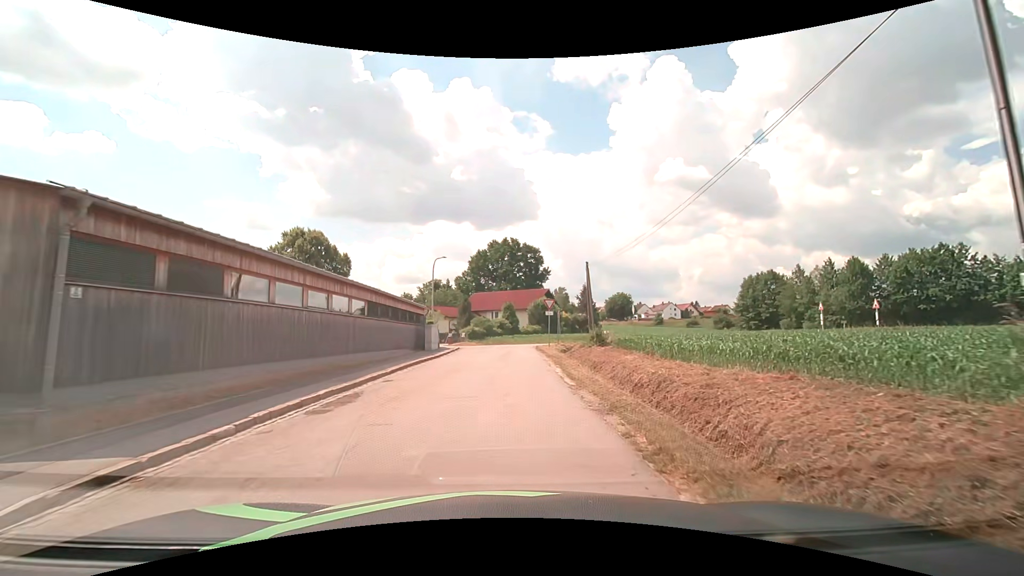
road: tertiary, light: Day
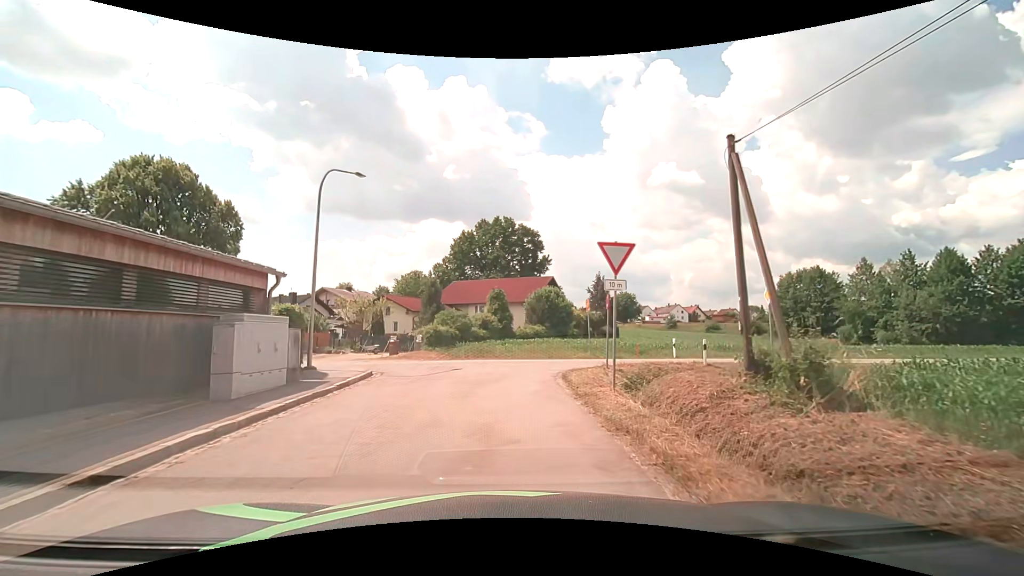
(+0.6, +22.3) m; +2°
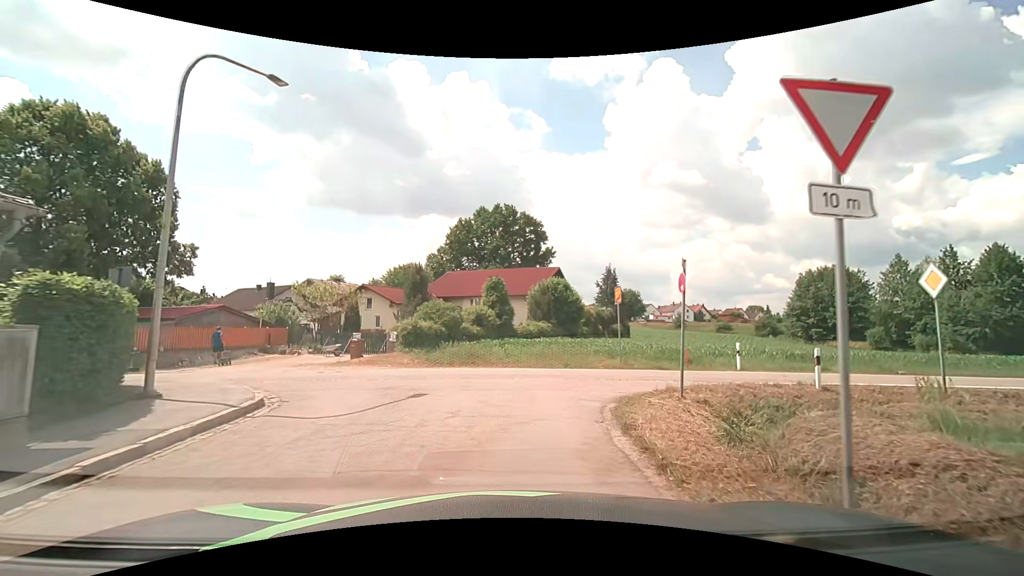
(0.0, +7.2) m; +1°
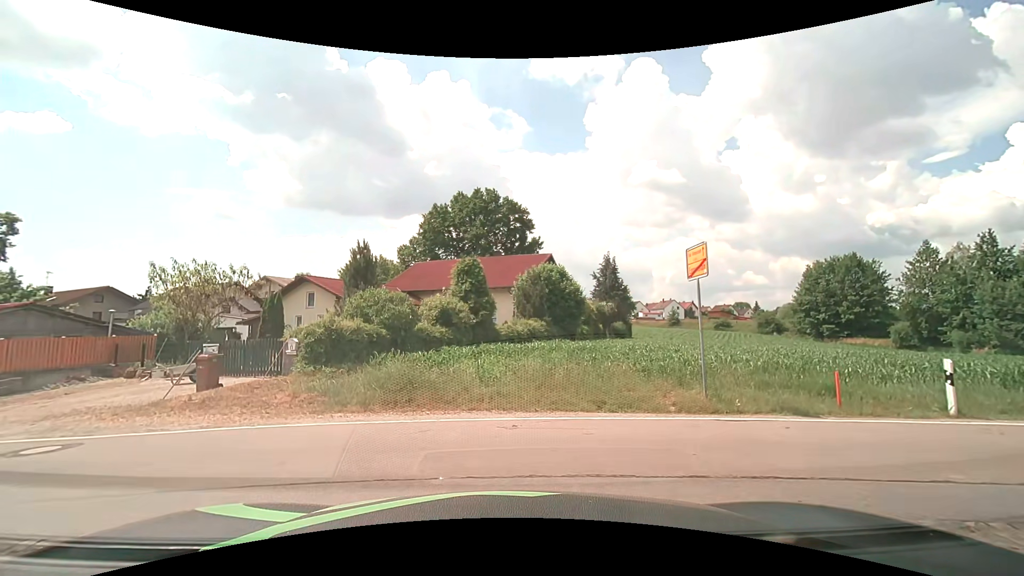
(+0.1, +9.6) m; +1°
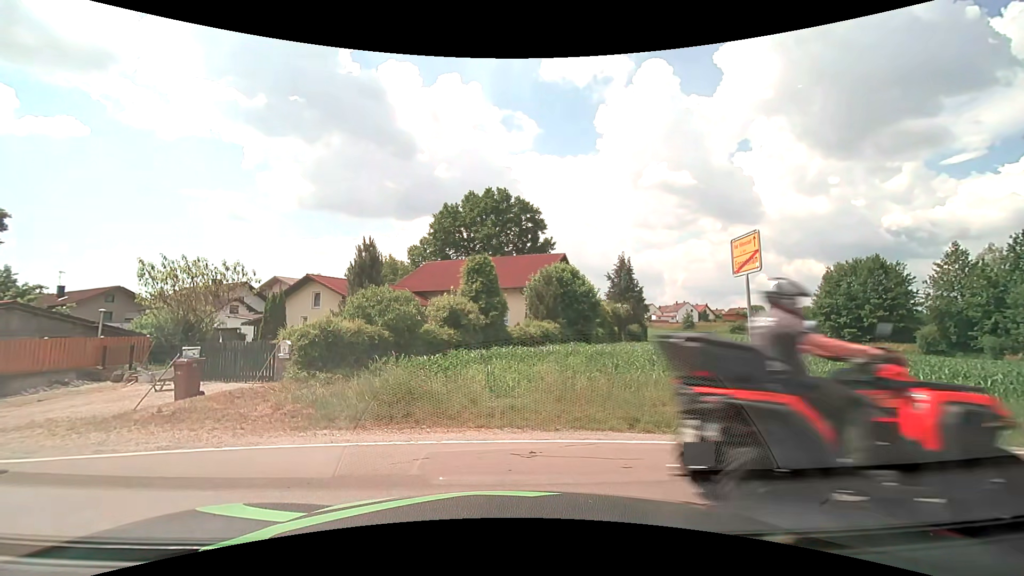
(0.0, +1.4) m; -2°
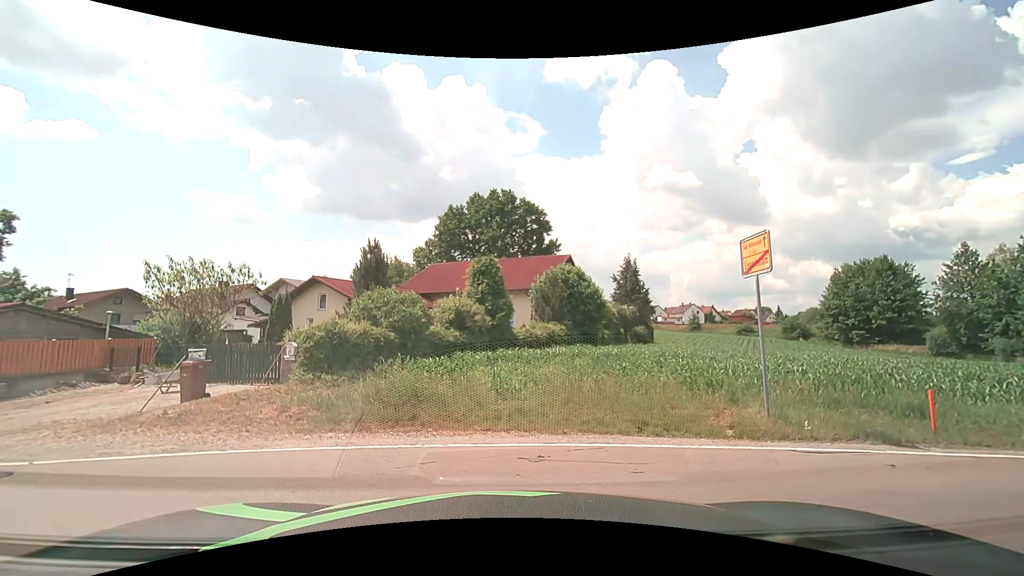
(0.0, +0.1) m; 0°
